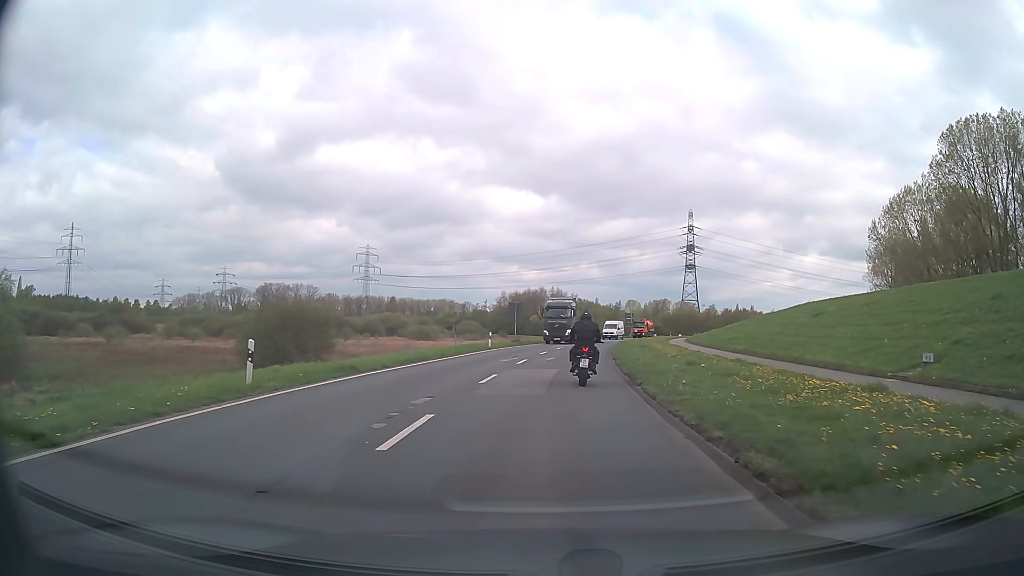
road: secondary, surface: asphalt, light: Day
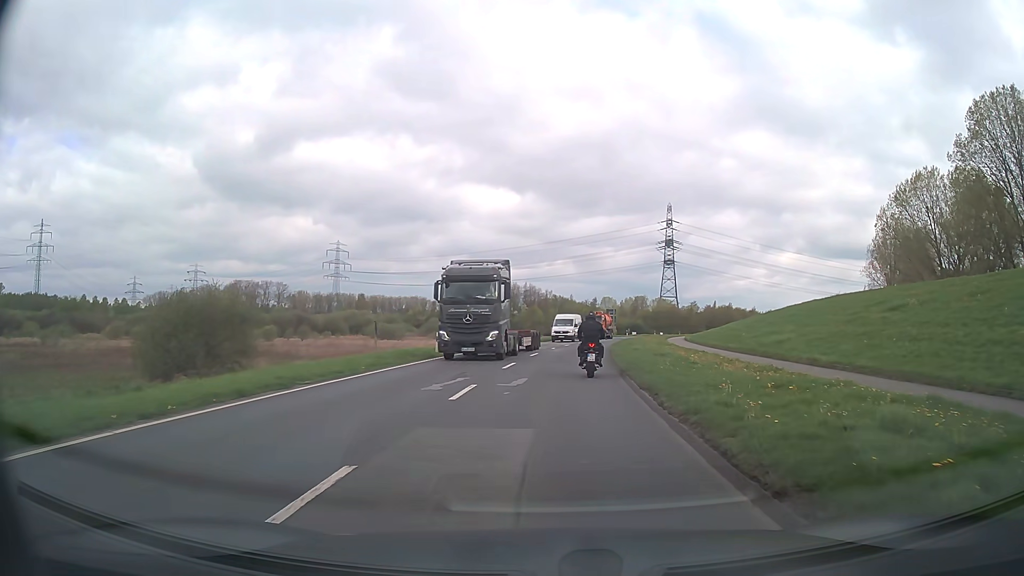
(+0.2, +12.8) m; +2°
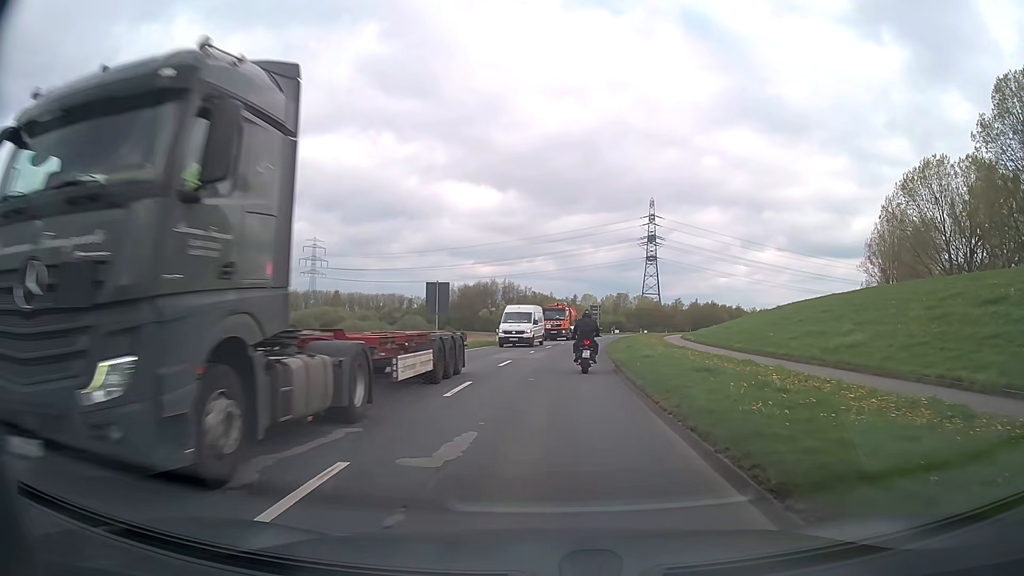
(+0.1, +8.9) m; +2°
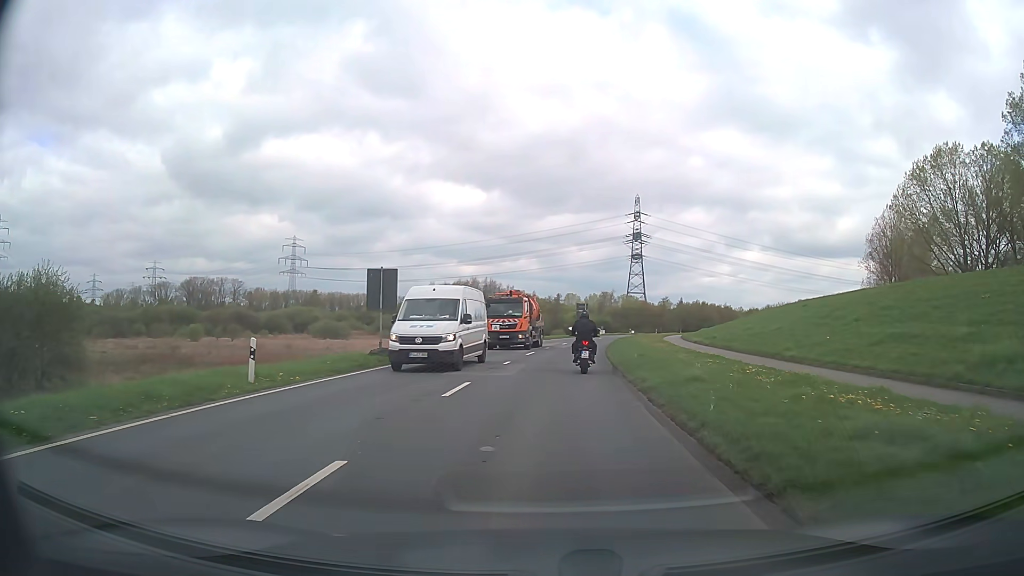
(+0.1, +8.8) m; +2°
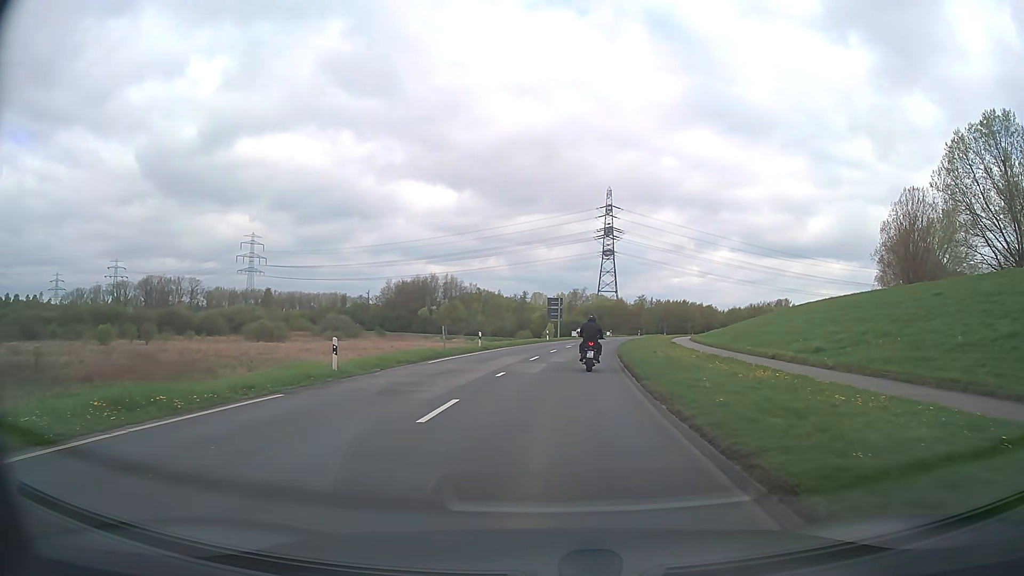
(+0.5, +20.8) m; +2°
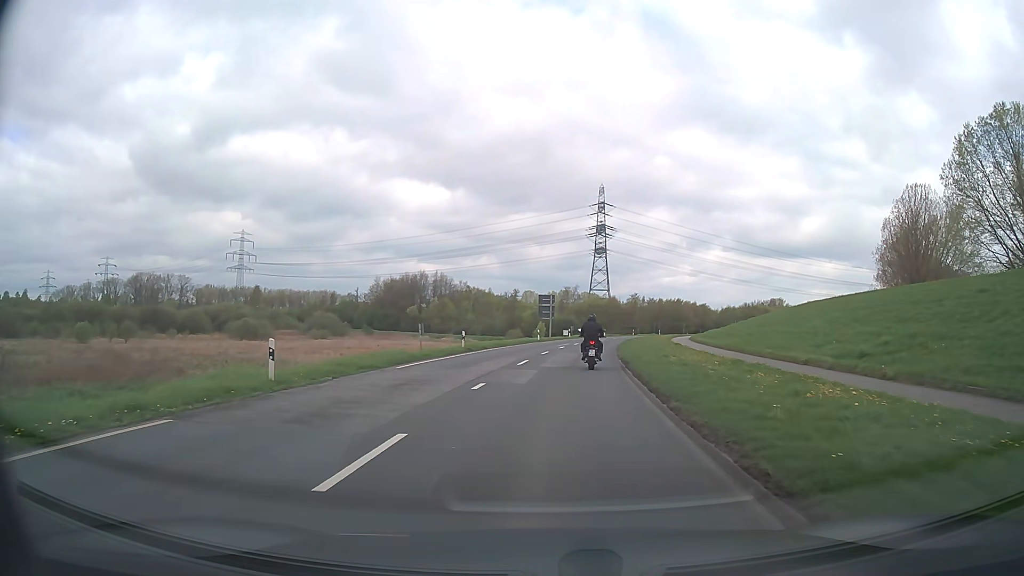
(0.0, +4.1) m; +1°
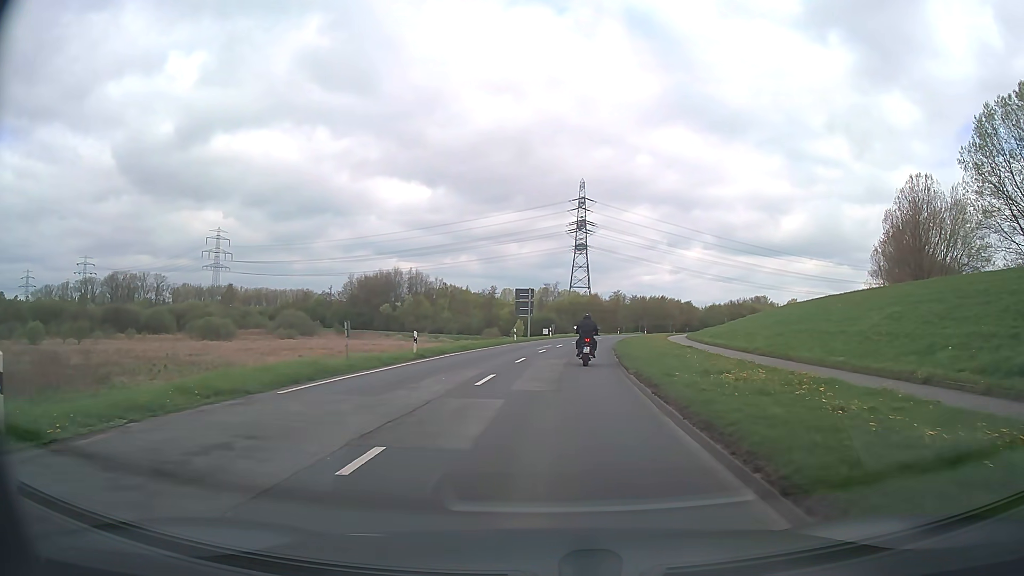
(+0.1, +8.4) m; +2°
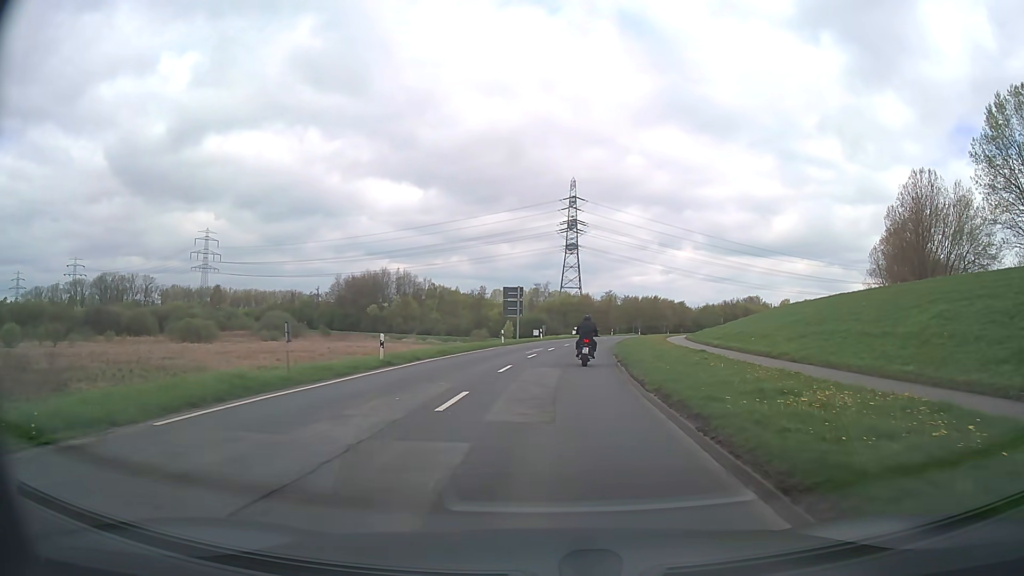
(0.0, +4.3) m; +1°
(0, +10) (0, +20) (+1, +30) (+2, +40) (+4, +50) (+5, +60) (+7, +69) (+9, +79) (+12, +89) (+15, +99) m
